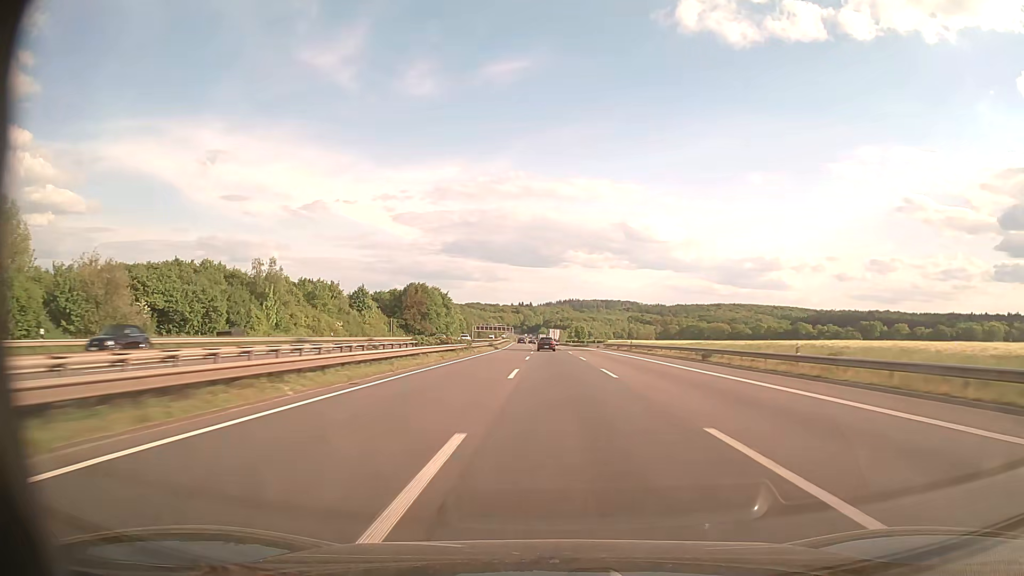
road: motorway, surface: asphalt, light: Day
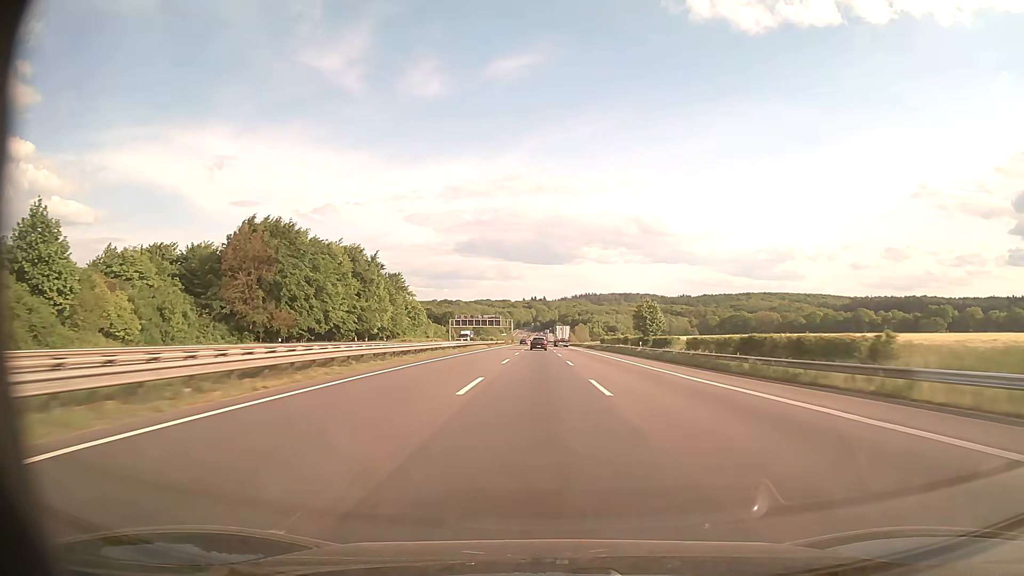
(-0.8, +114.9) m; -1°
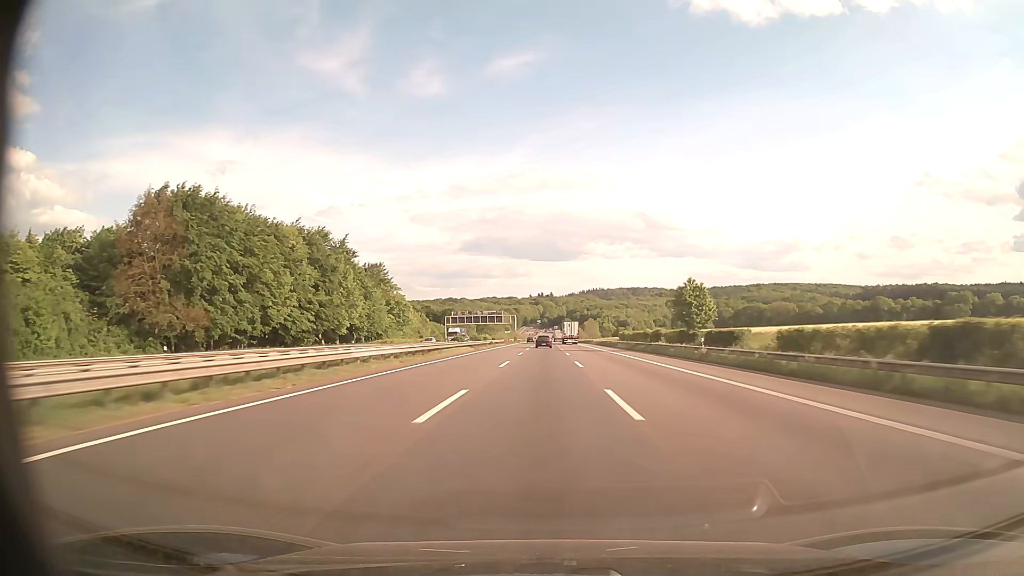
(-0.1, +23.2) m; -1°
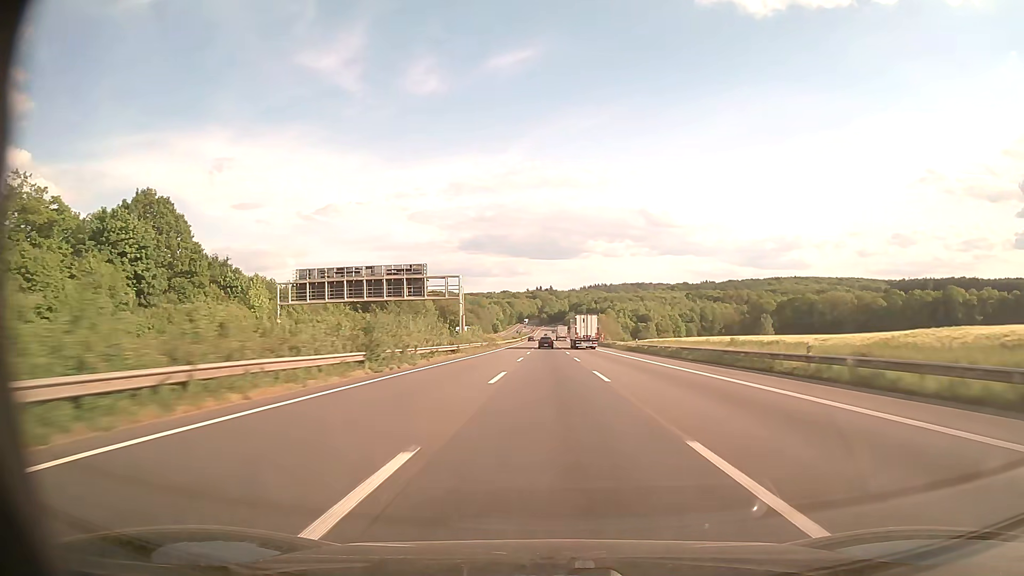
(-0.9, +117.0) m; 0°
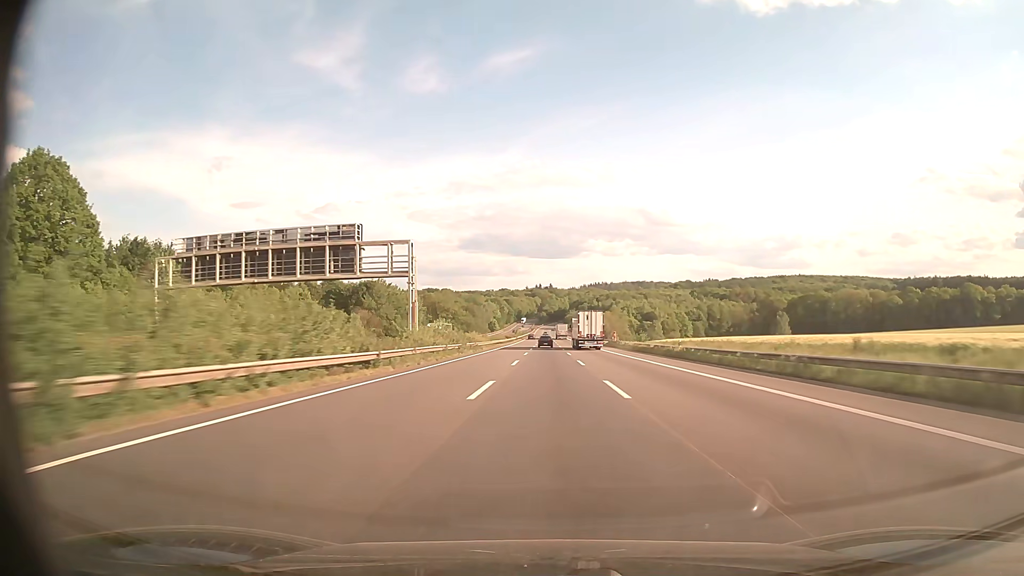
(0.0, +23.7) m; 0°
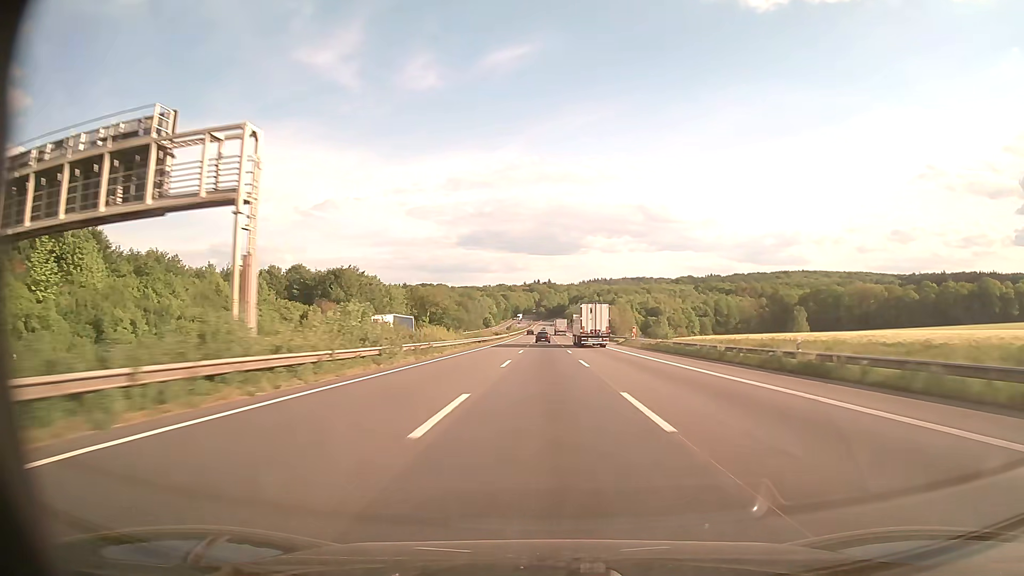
(0.0, +23.7) m; 0°
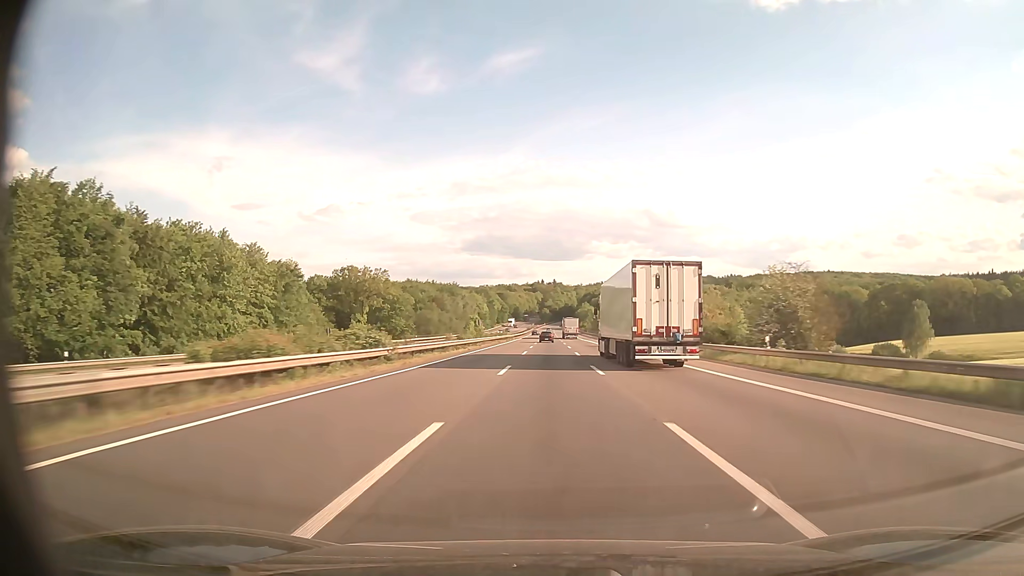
(-0.5, +95.5) m; 0°
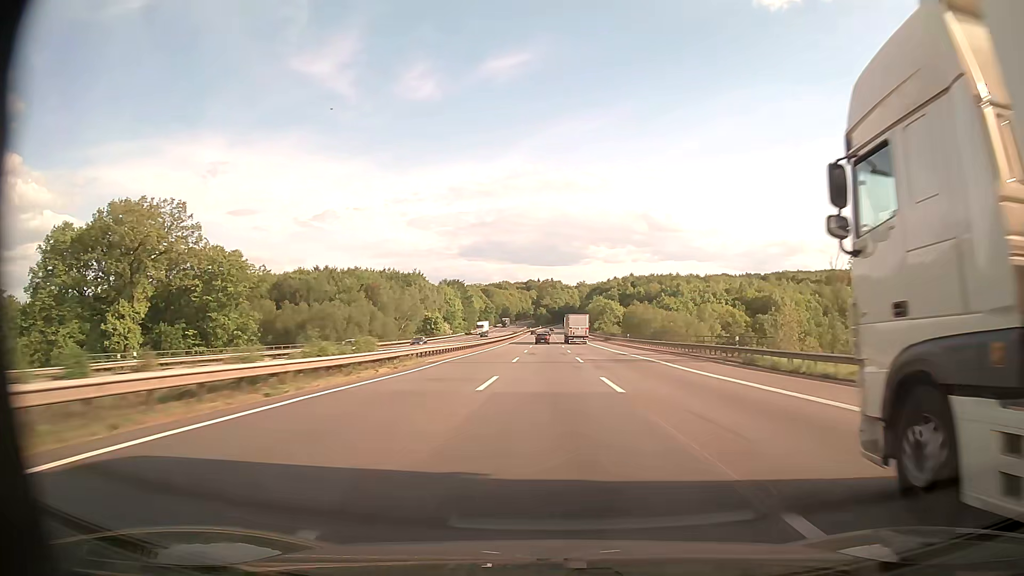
(+0.1, +95.9) m; 0°
(0, +10) (0, +20) (0, +30) (0, +40) (0, +50) (0, +60) (0, +70) (0, +80) (0, +90) (0, +100) m
